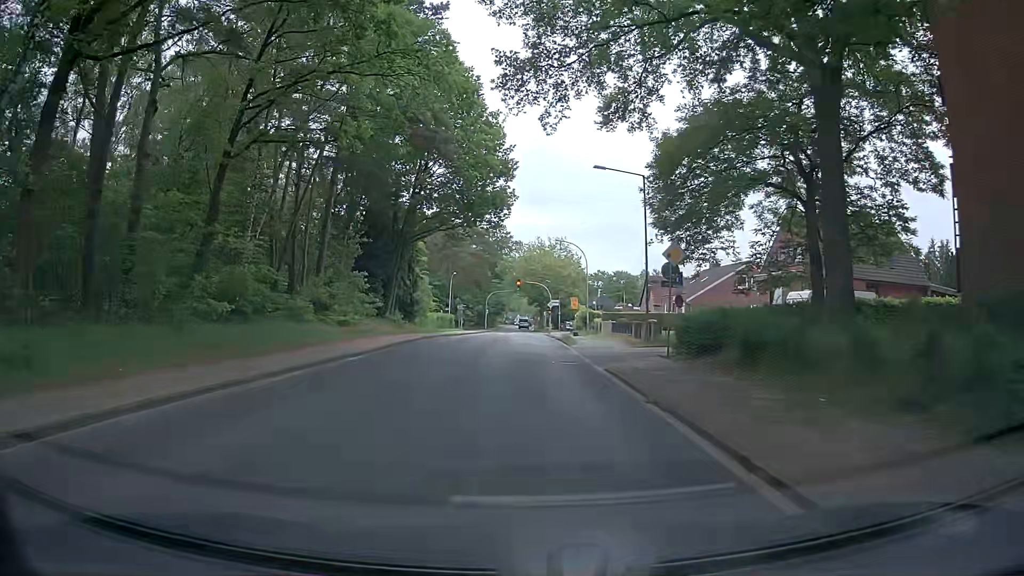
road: tertiary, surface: asphalt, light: Day
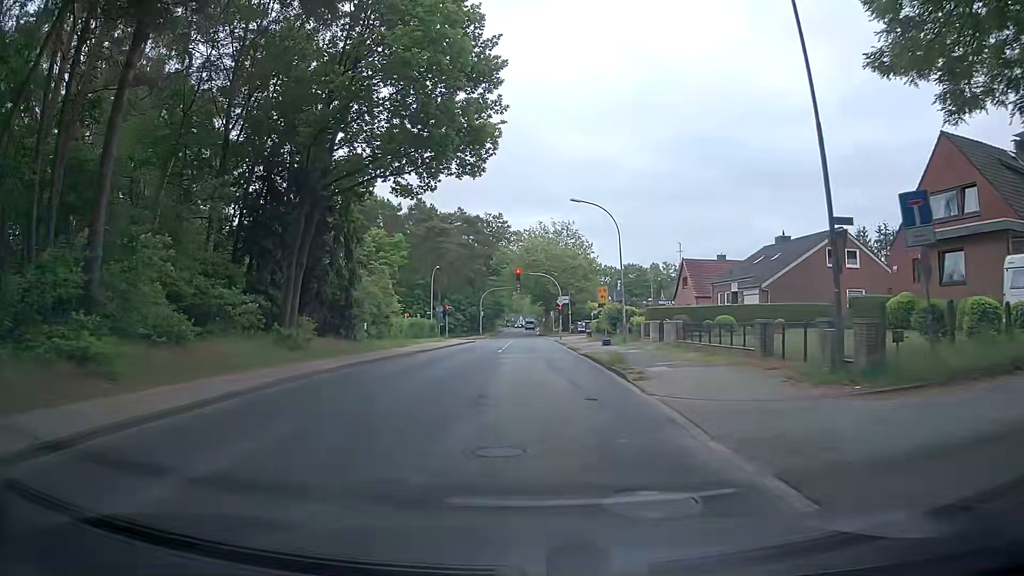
(+0.2, +18.8) m; +2°
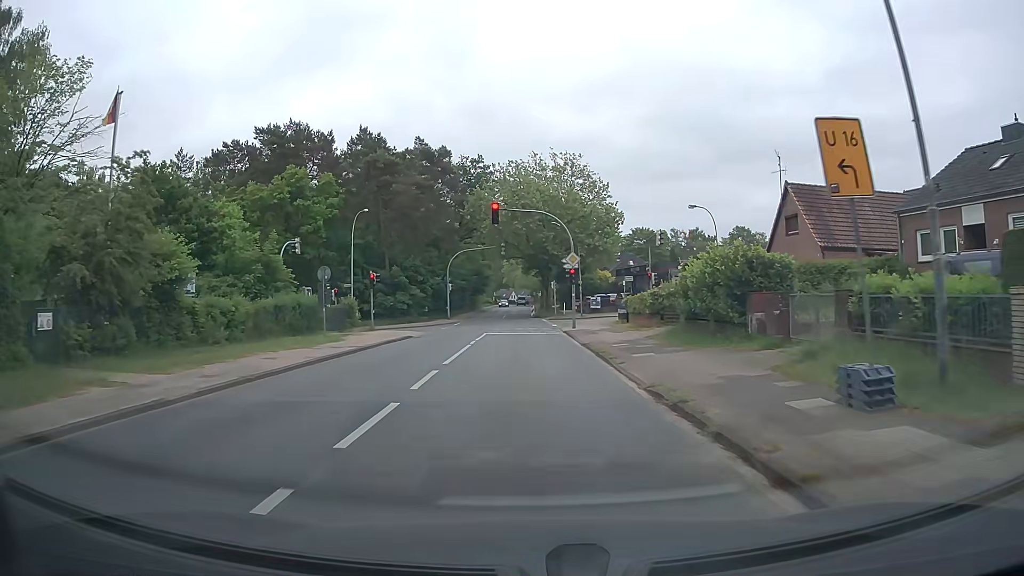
(-0.2, +28.9) m; -1°
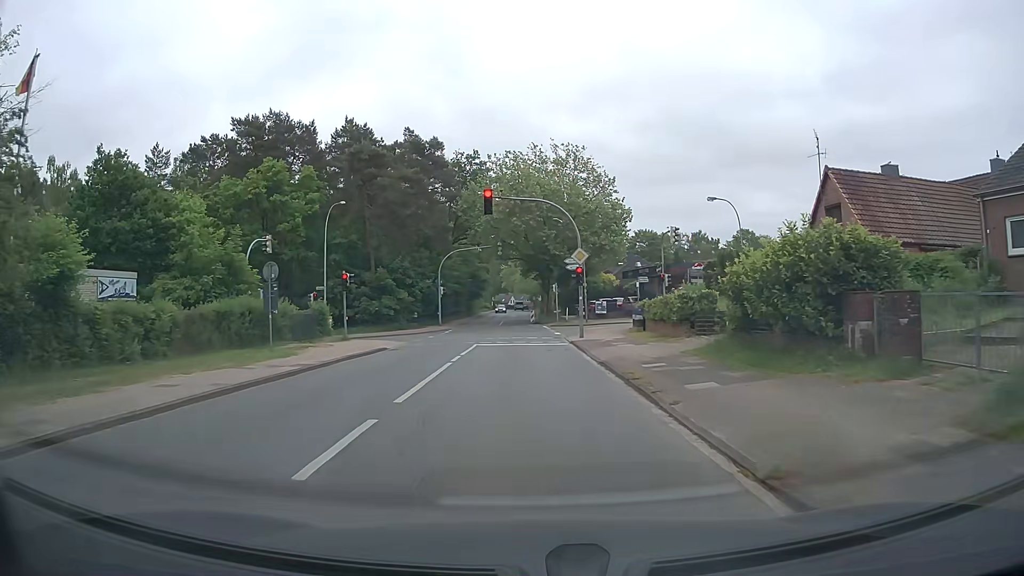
(+0.1, +5.4) m; +1°
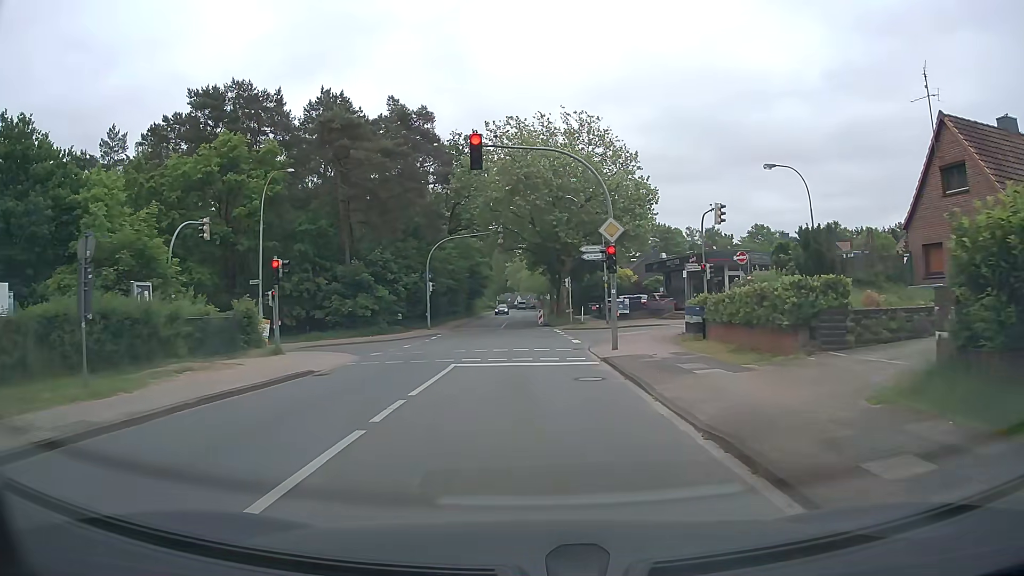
(0.0, +9.5) m; 0°
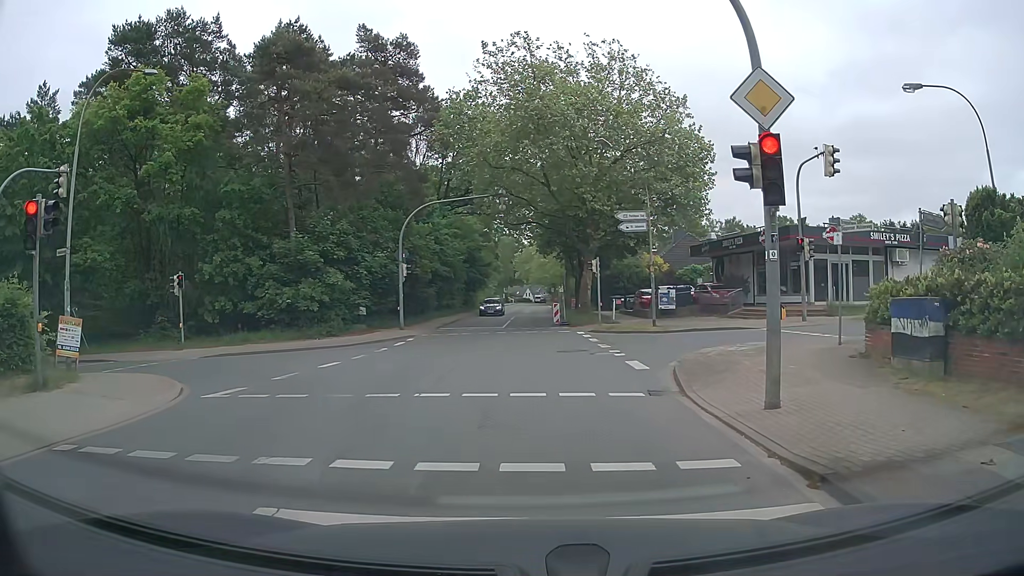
(-0.2, +12.1) m; 0°
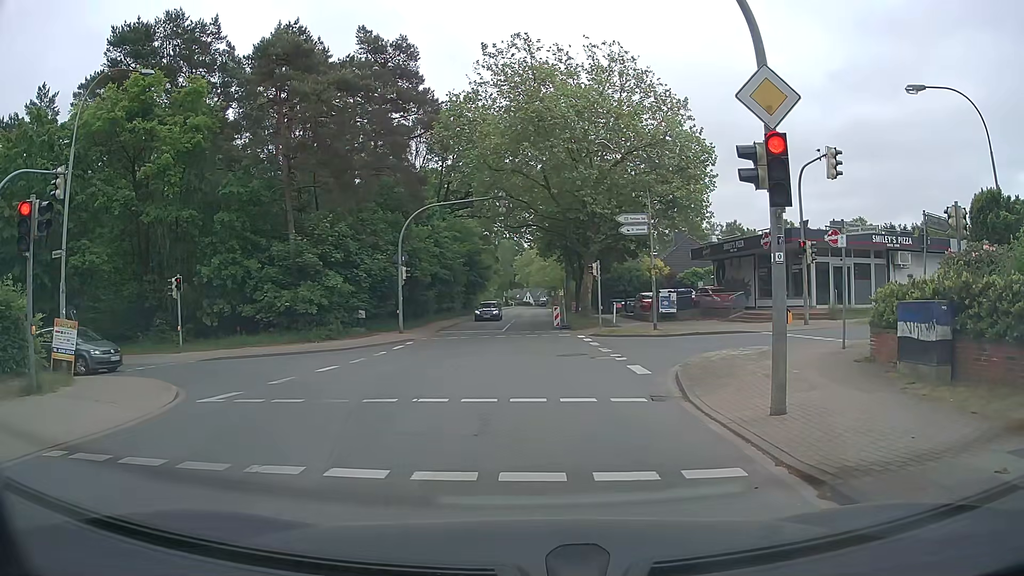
(0.0, +0.2) m; 0°
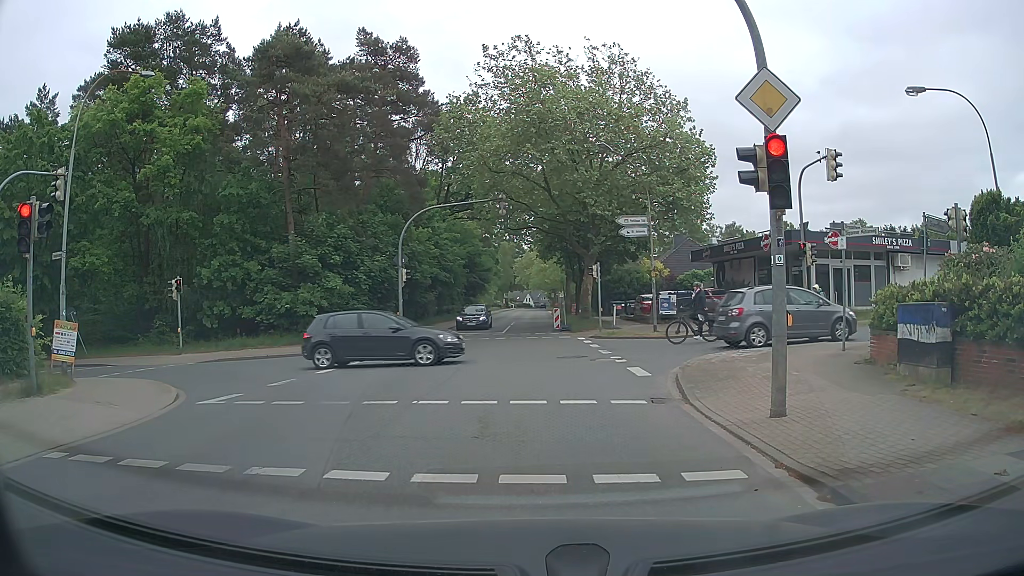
(0.0, +0.1) m; 0°
(0, +10) (+4, +19) (+13, +21) (+23, +22) (+33, +24) (+43, +26) (+53, +28) (+63, +28) (+73, +29) (+83, +30) m
